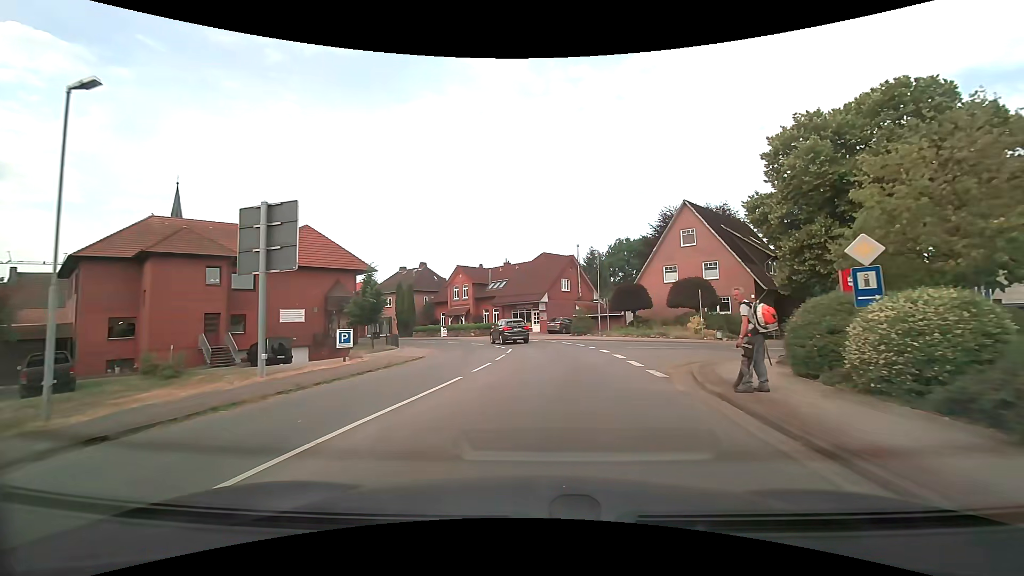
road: tertiary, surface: asphalt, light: Day
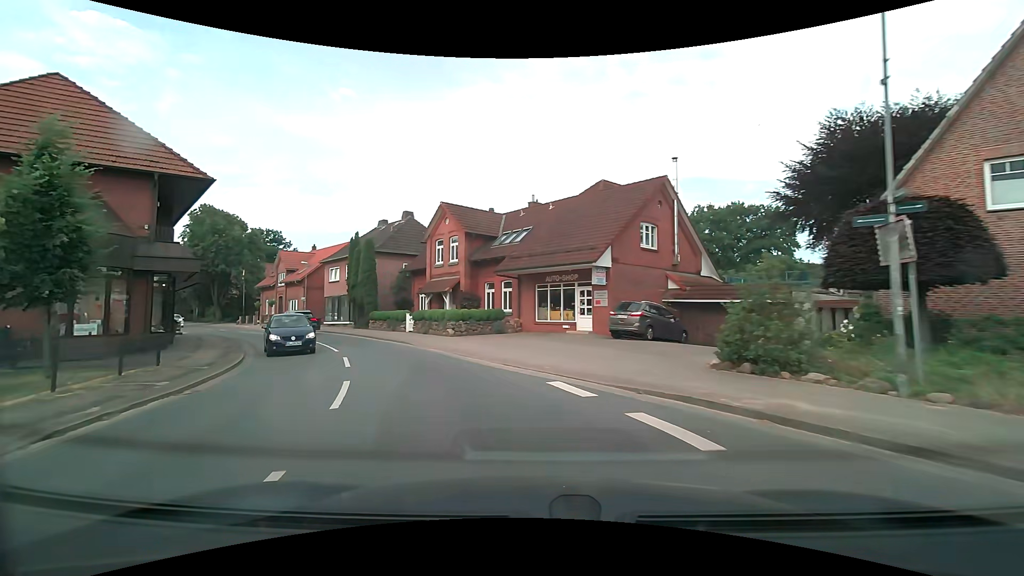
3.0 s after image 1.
(+0.5, +27.5) m; -5°
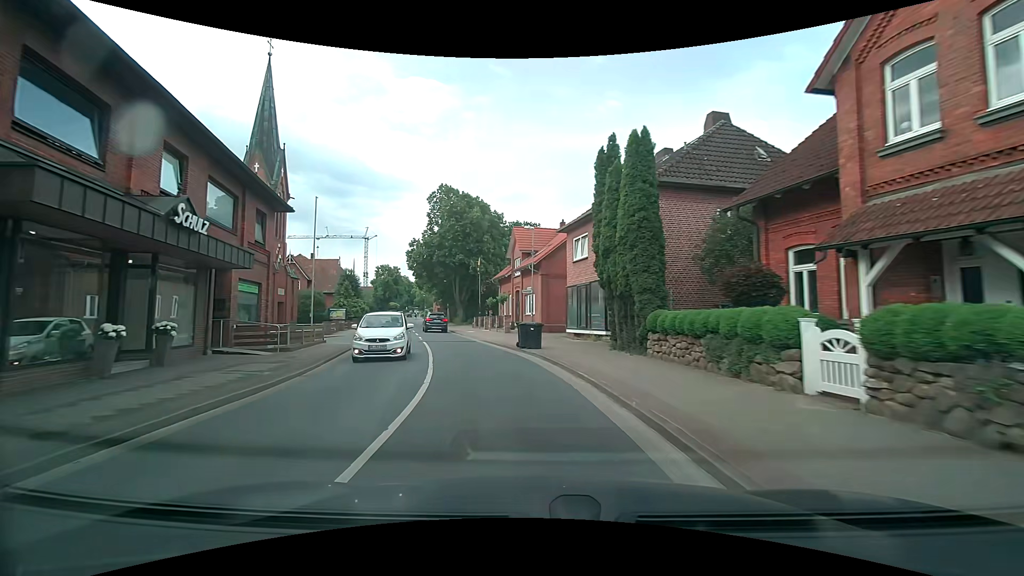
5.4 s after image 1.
(-6.3, +21.9) m; -29°
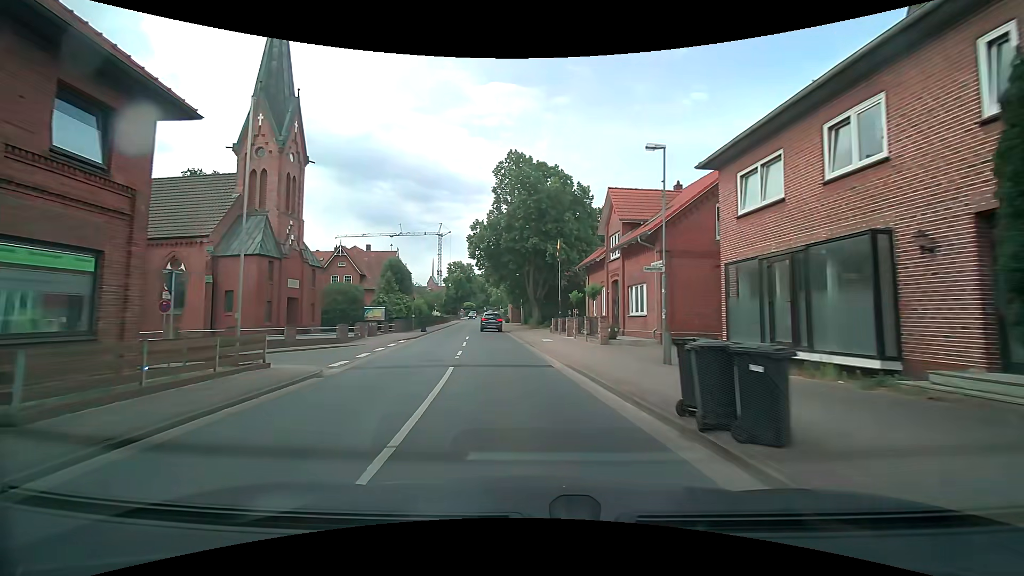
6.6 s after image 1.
(-1.1, +12.7) m; -10°
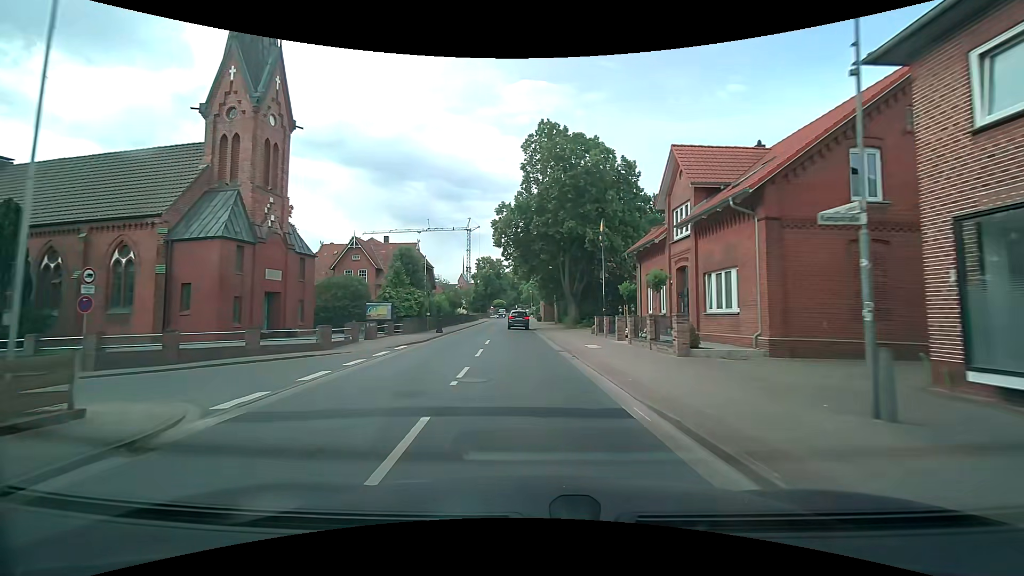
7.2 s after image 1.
(-0.2, +6.7) m; -4°
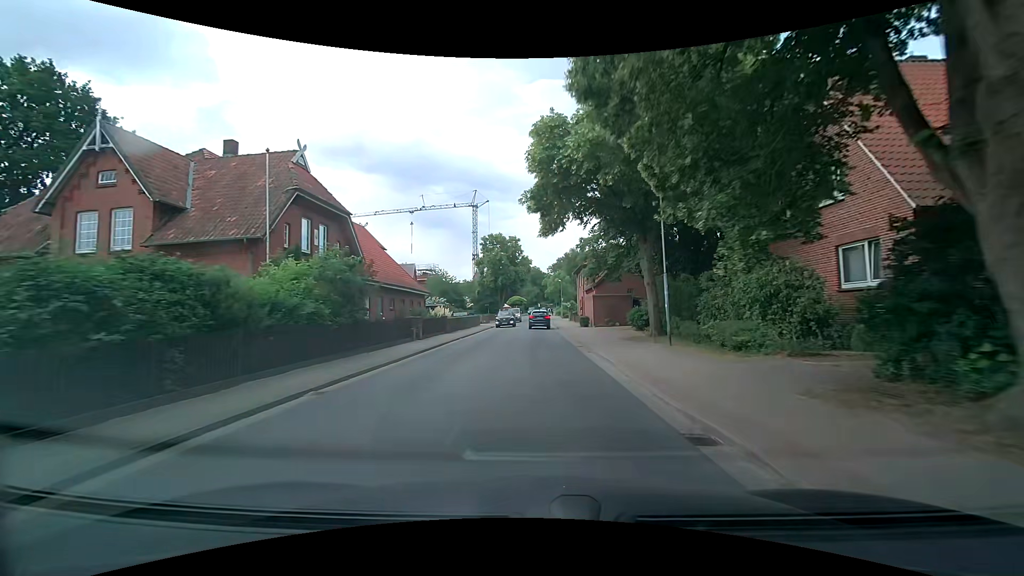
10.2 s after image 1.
(-1.4, +35.4) m; -1°
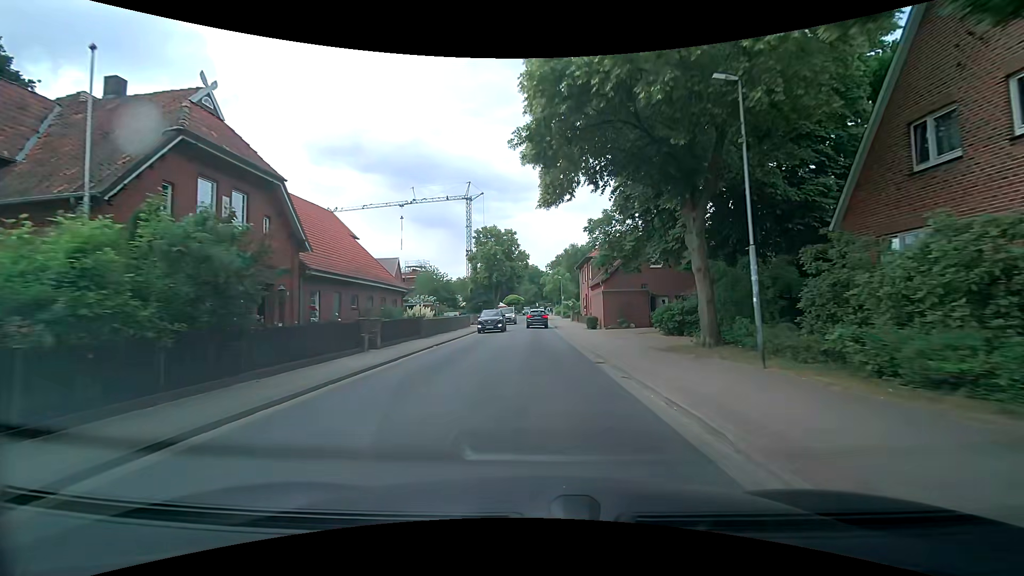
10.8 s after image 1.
(-0.1, +6.9) m; -1°
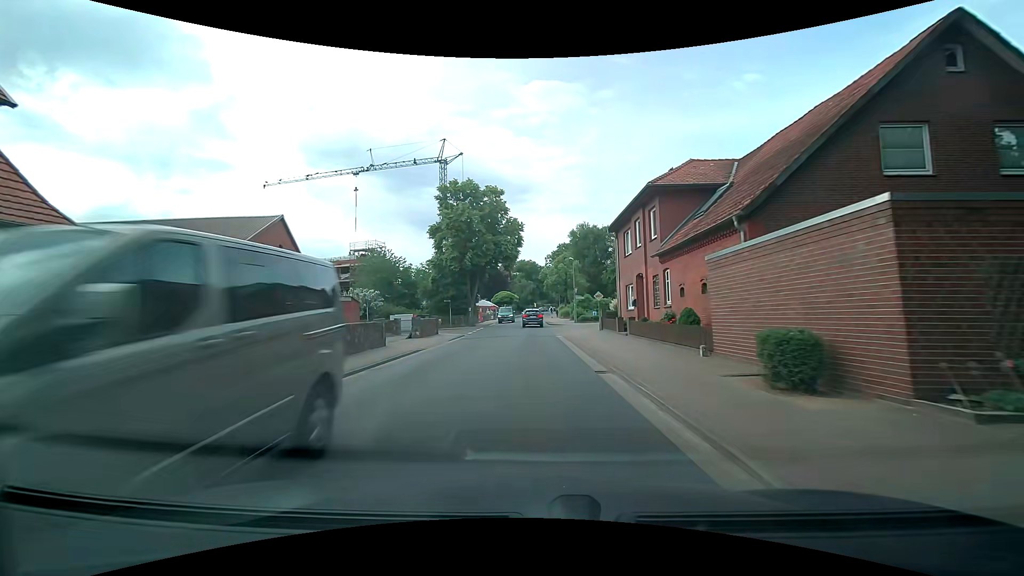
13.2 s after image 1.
(0.0, +27.3) m; 0°
(0, +10) (0, +20) (0, +30) (0, +40) (0, +50) (0, +60) (0, +70) (0, +80) (0, +90) (+1, +100) m
